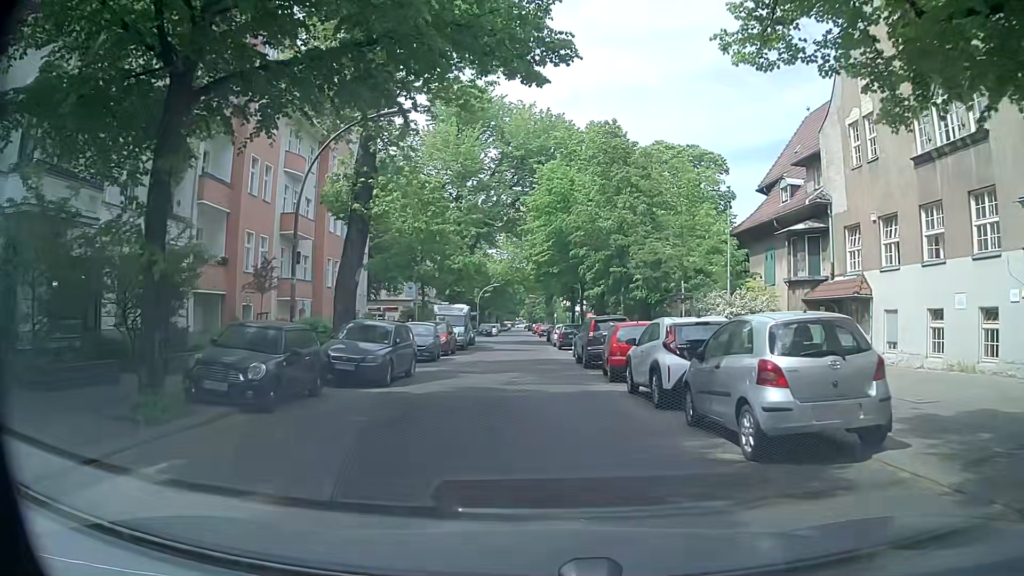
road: residential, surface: asphalt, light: Day
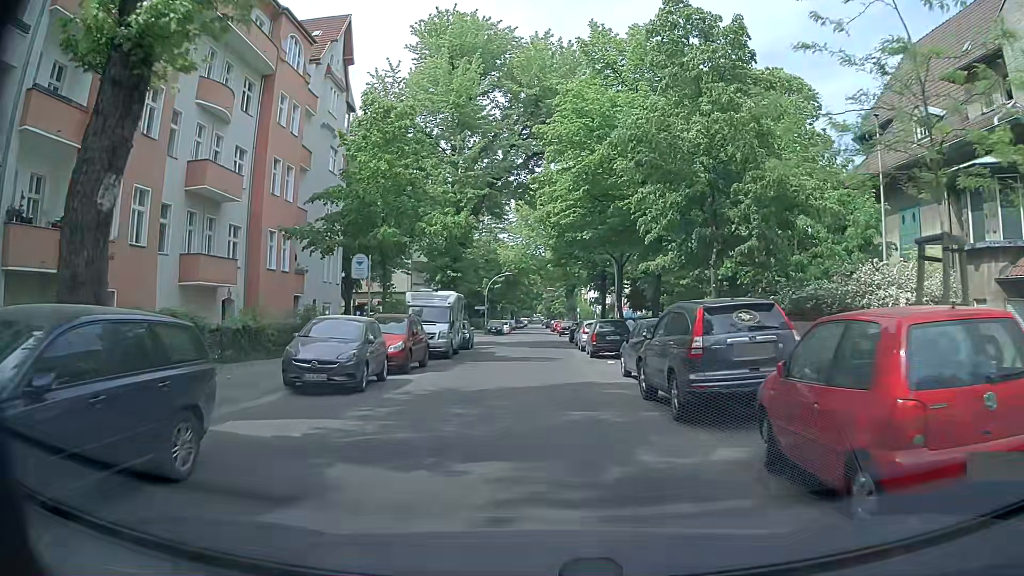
(-0.2, +12.9) m; -2°
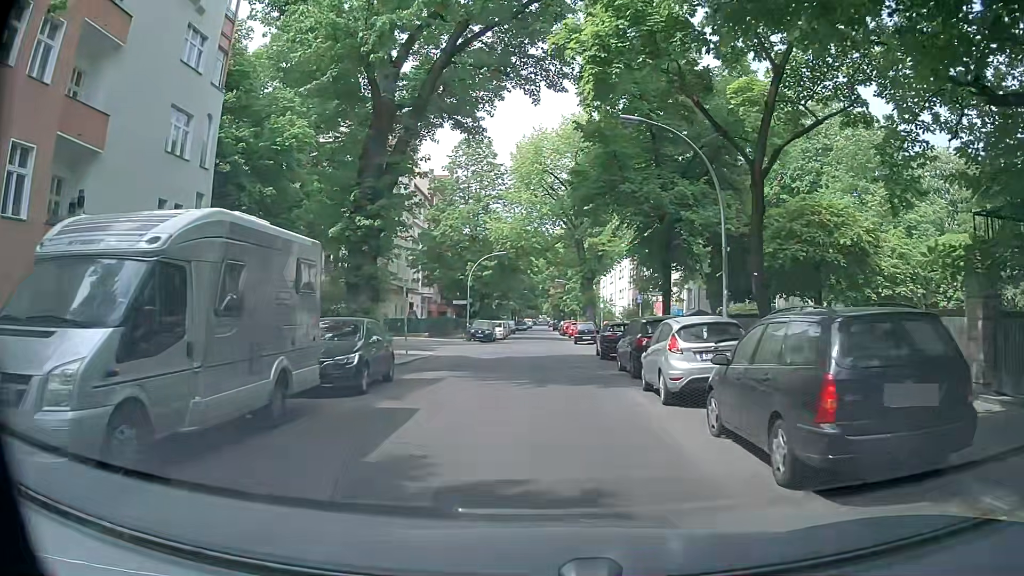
(-0.2, +21.0) m; 0°
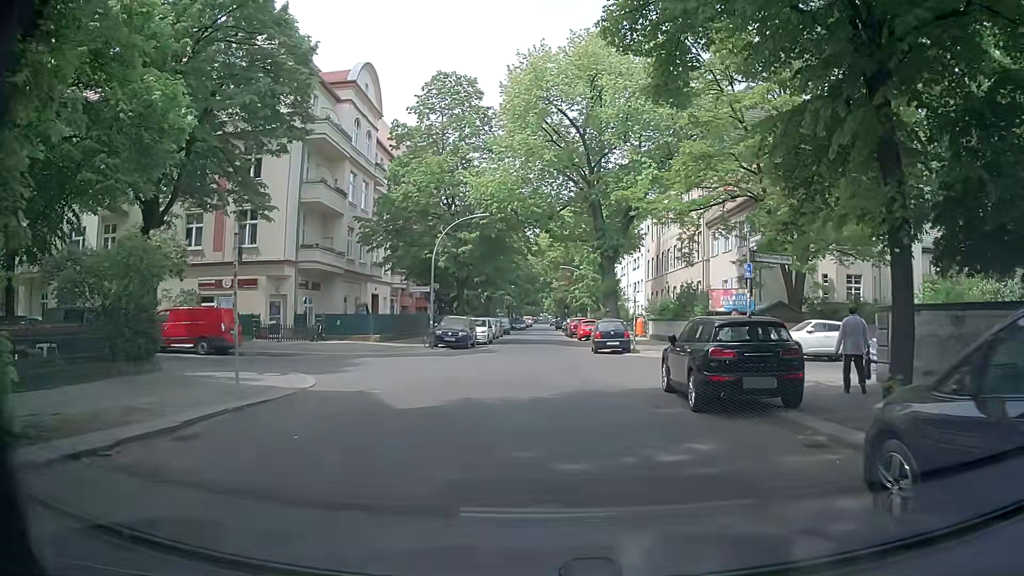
(0.0, +16.0) m; 0°
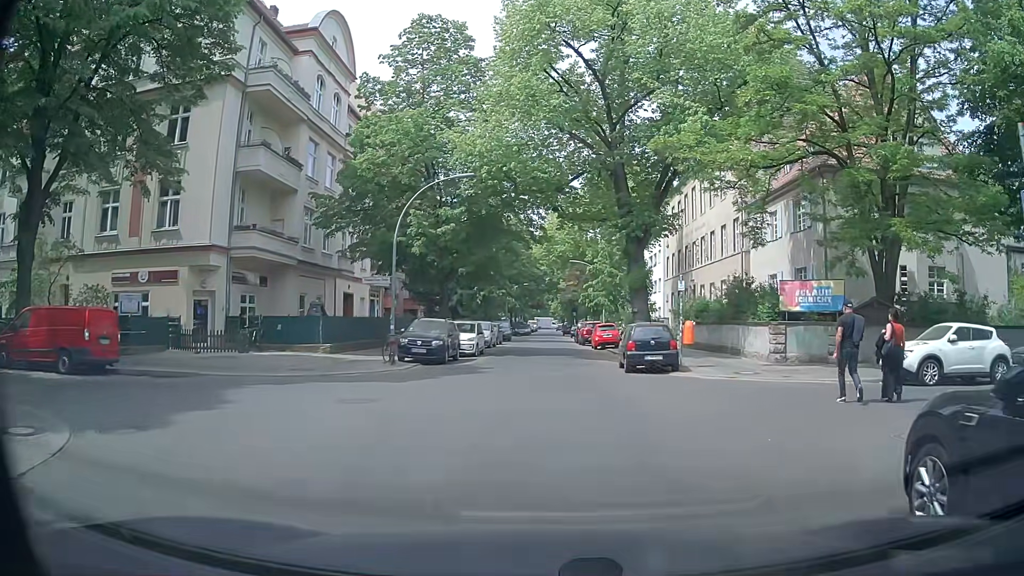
(-0.2, +9.0) m; -1°
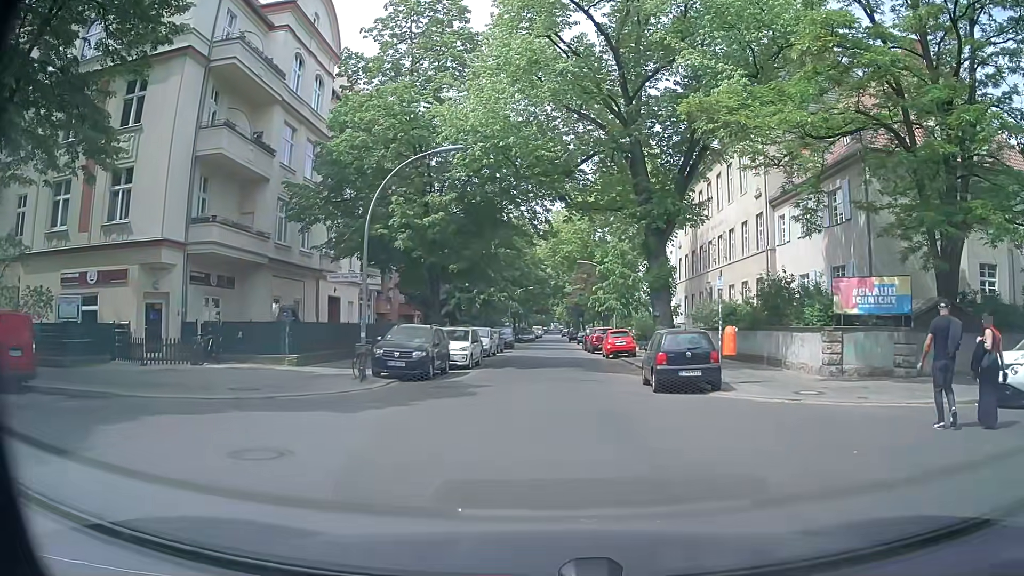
(-0.1, +4.2) m; +1°
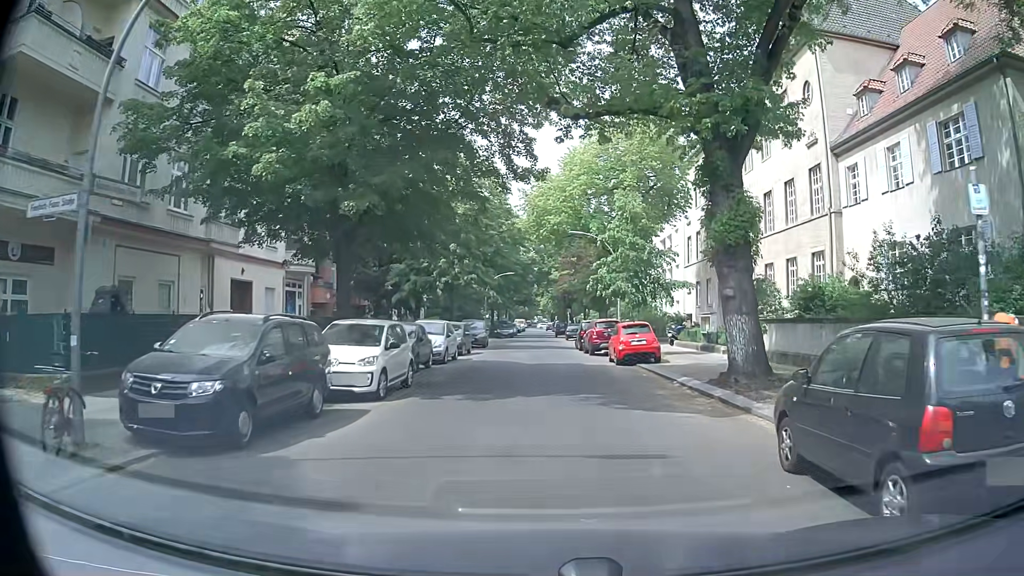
(-0.3, +12.0) m; +1°
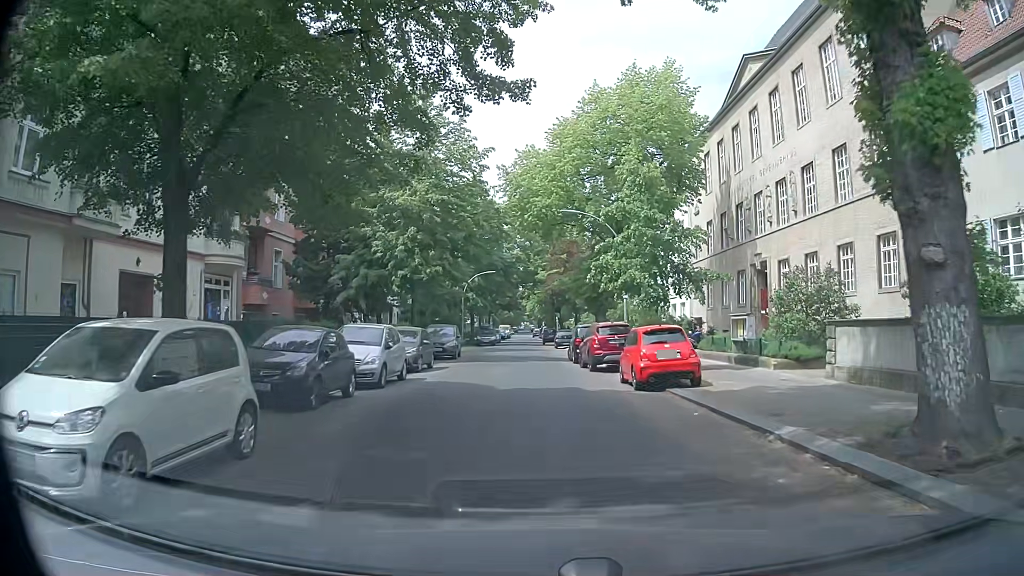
(-0.2, +8.2) m; +1°
(0, +10) (-1, +20) (-1, +30) (-2, +40) (-2, +50) (-2, +60) (-3, +70) (-3, +80) (-3, +90) (-4, +100) m
